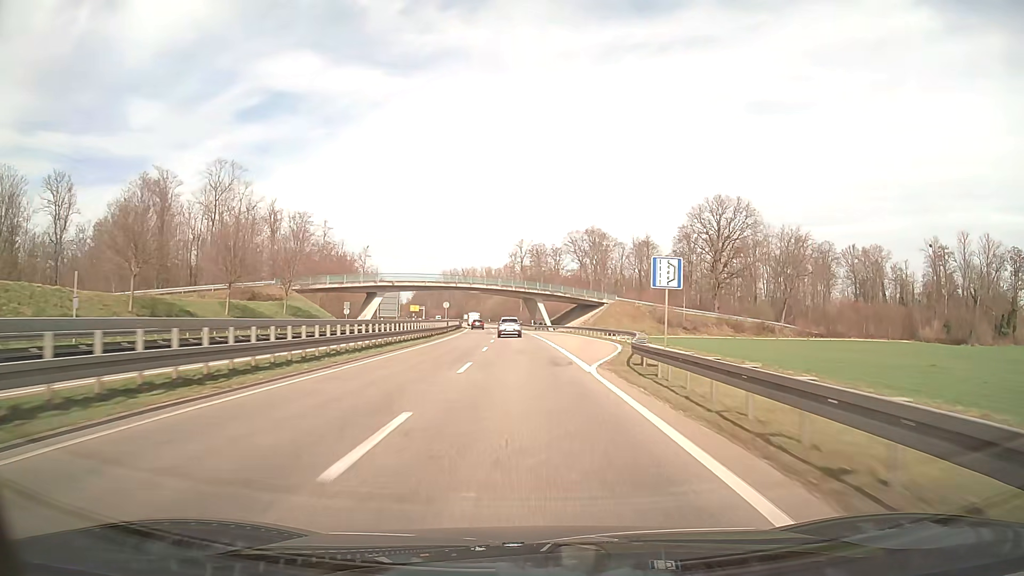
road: trunk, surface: asphalt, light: Day
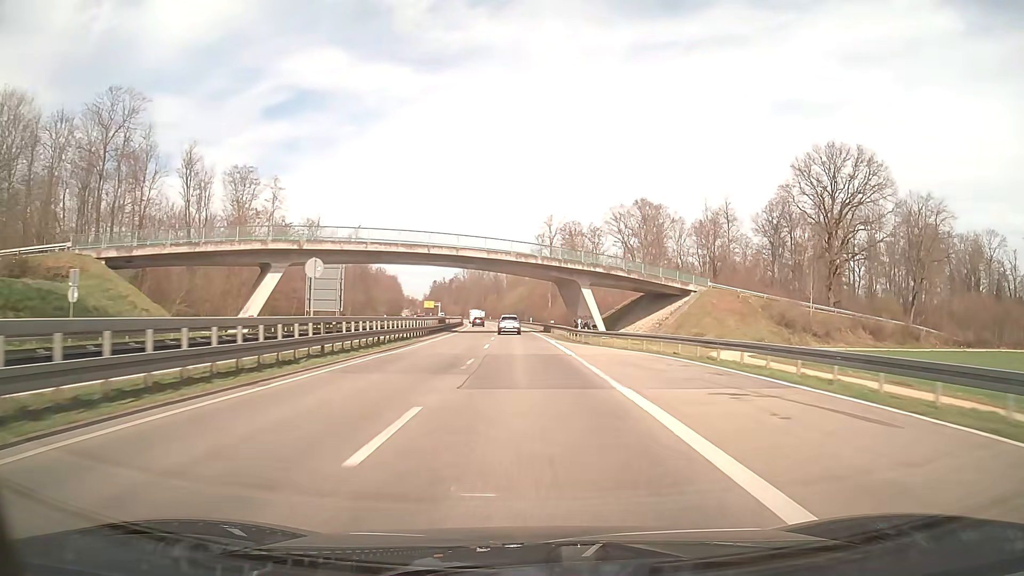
(-0.9, +47.0) m; -2°
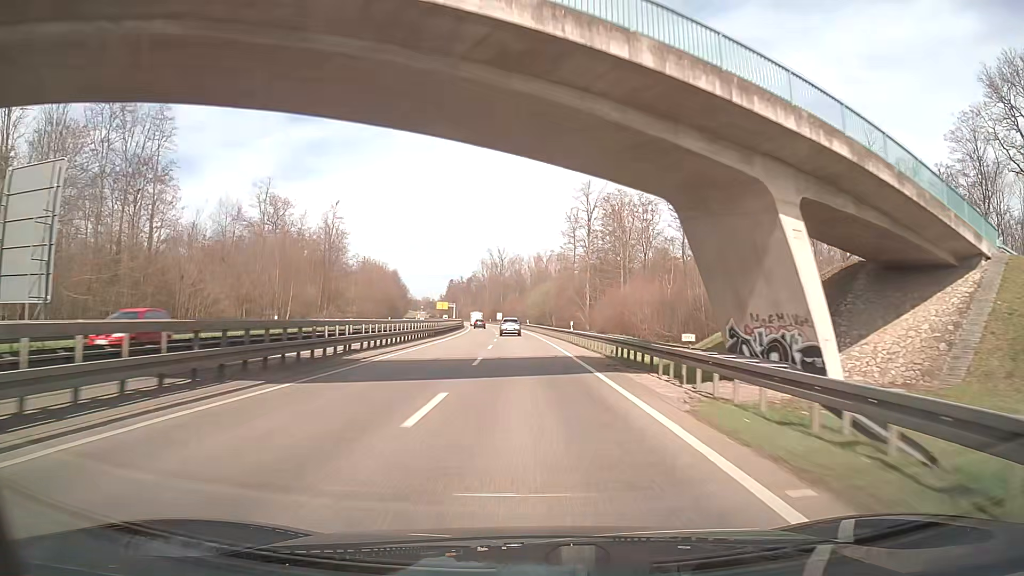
(-1.0, +45.1) m; -2°
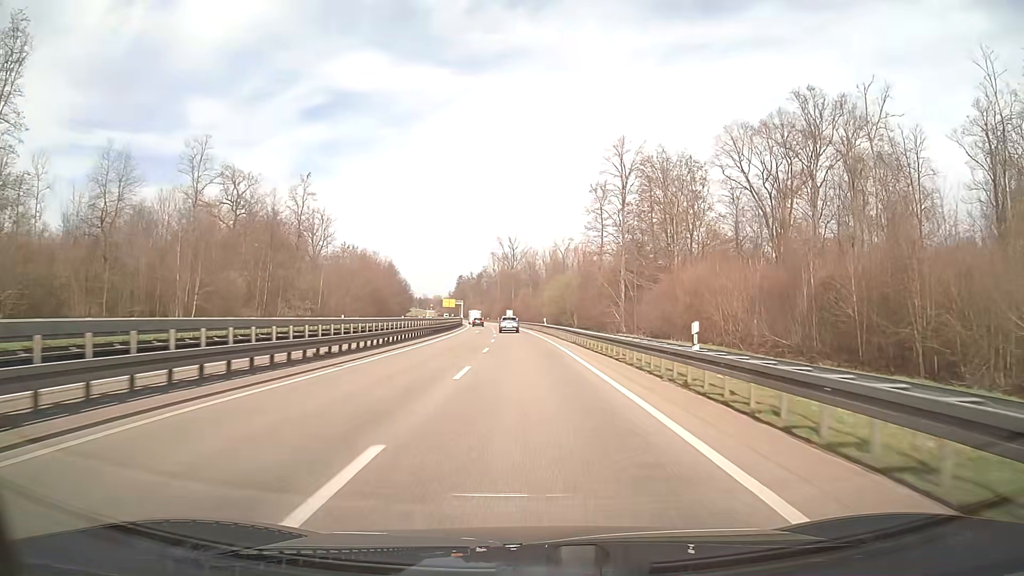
(-0.4, +29.0) m; -2°
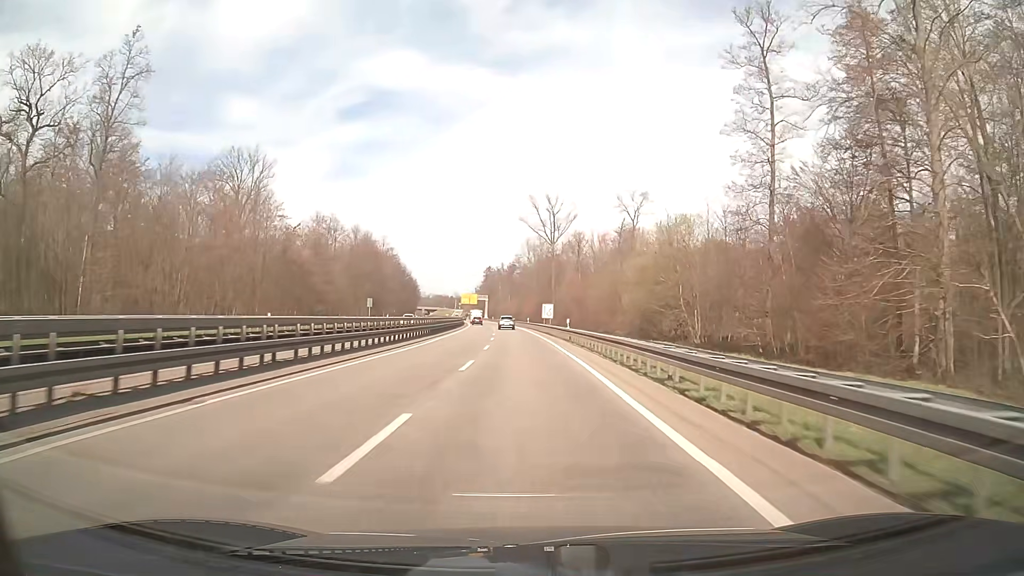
(-1.5, +68.8) m; -3°
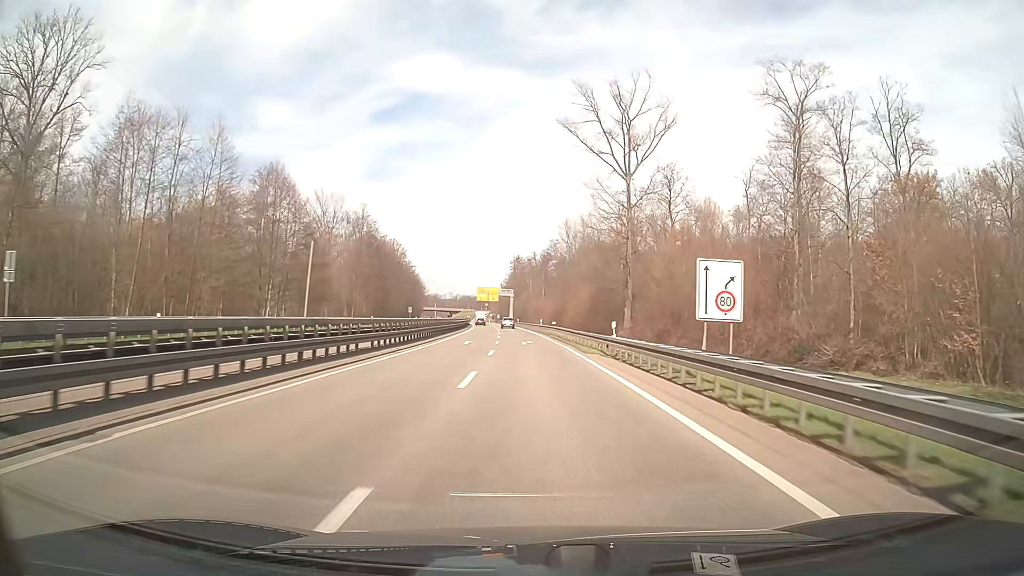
(-2.0, +63.6) m; -3°
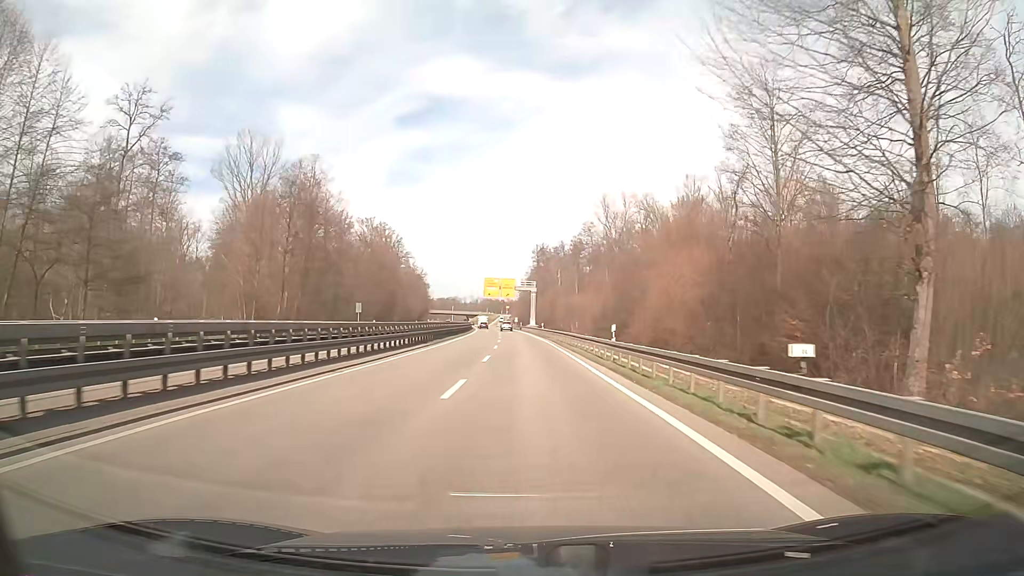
(-0.8, +48.9) m; -2°
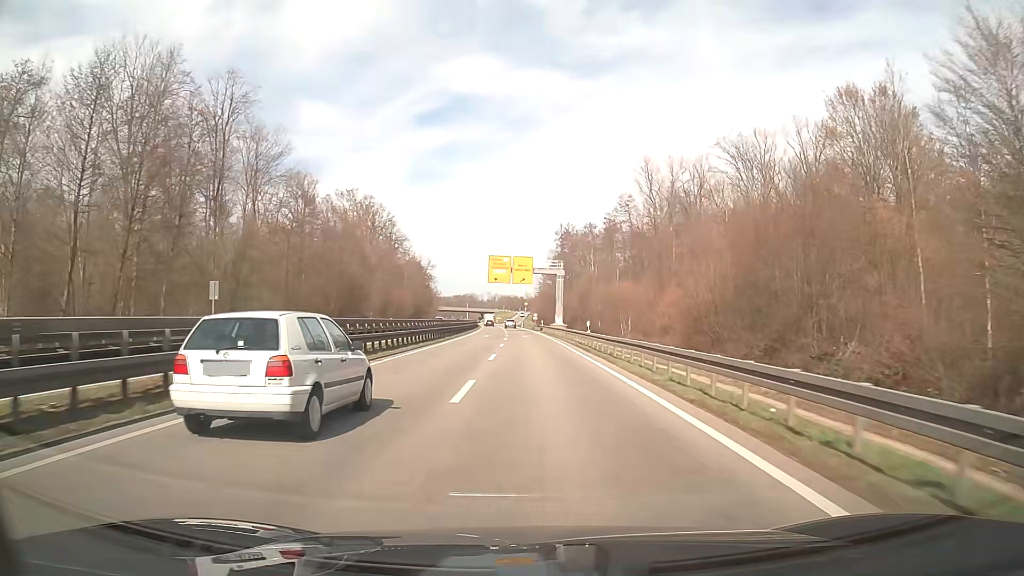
(-0.6, +36.7) m; -2°
(0, +10) (0, +20) (0, +30) (0, +40) (0, +50) (-1, +60) (-1, +70) (-1, +80) (-2, +90) (-2, +100) m
